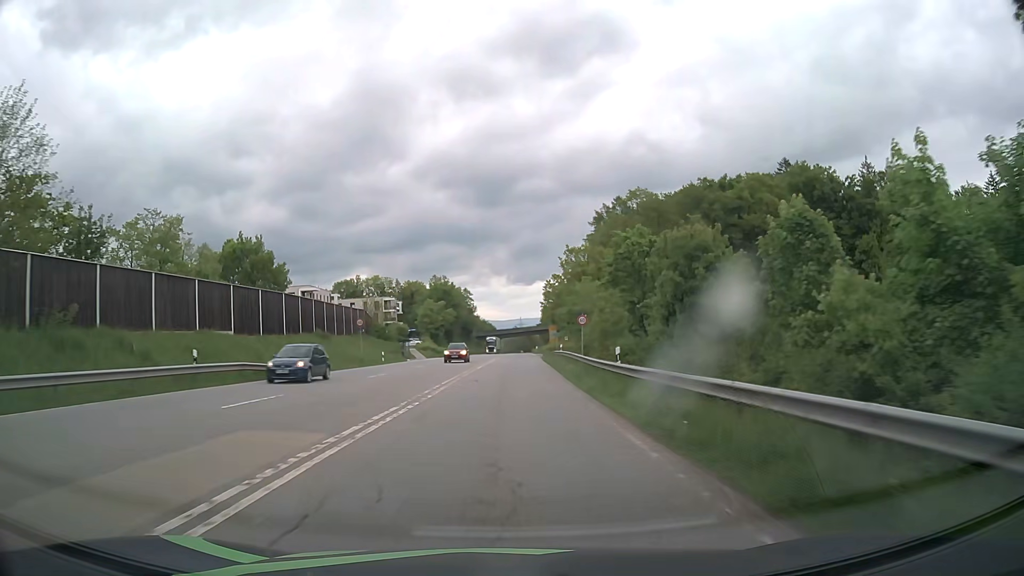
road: secondary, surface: asphalt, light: Day
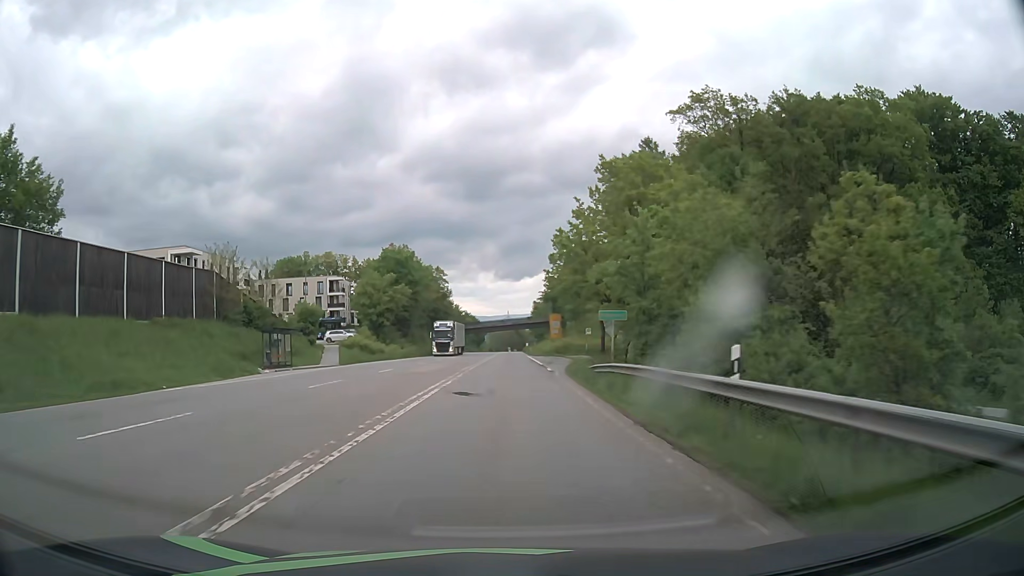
(+0.7, +43.5) m; +1°
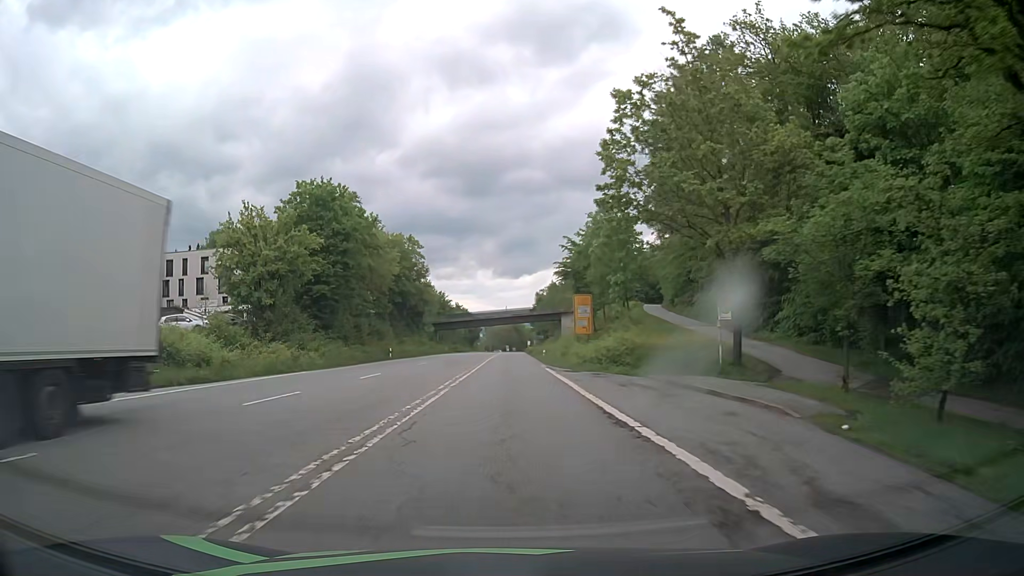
(+0.1, +39.6) m; 0°
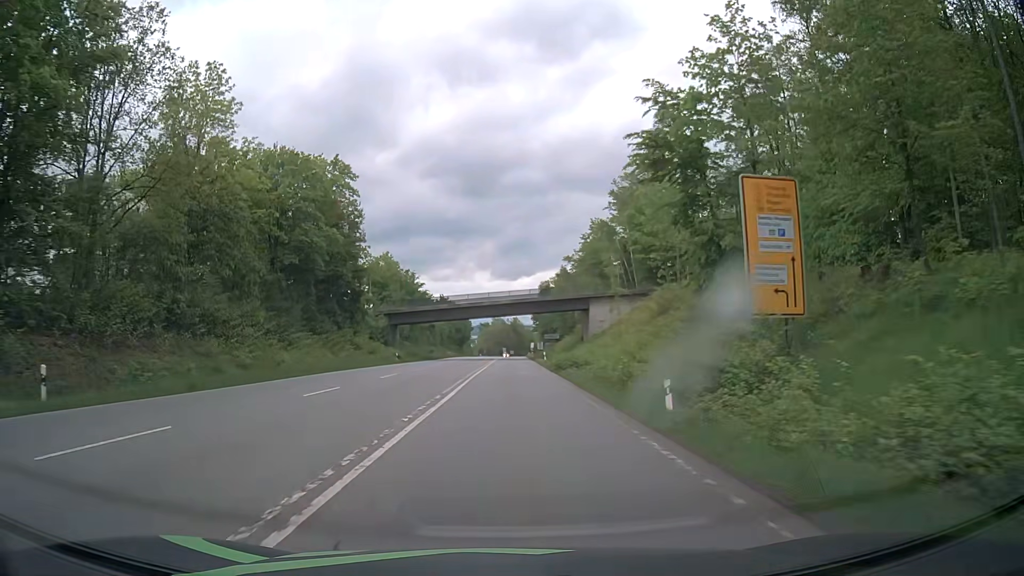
(-0.1, +47.0) m; 0°
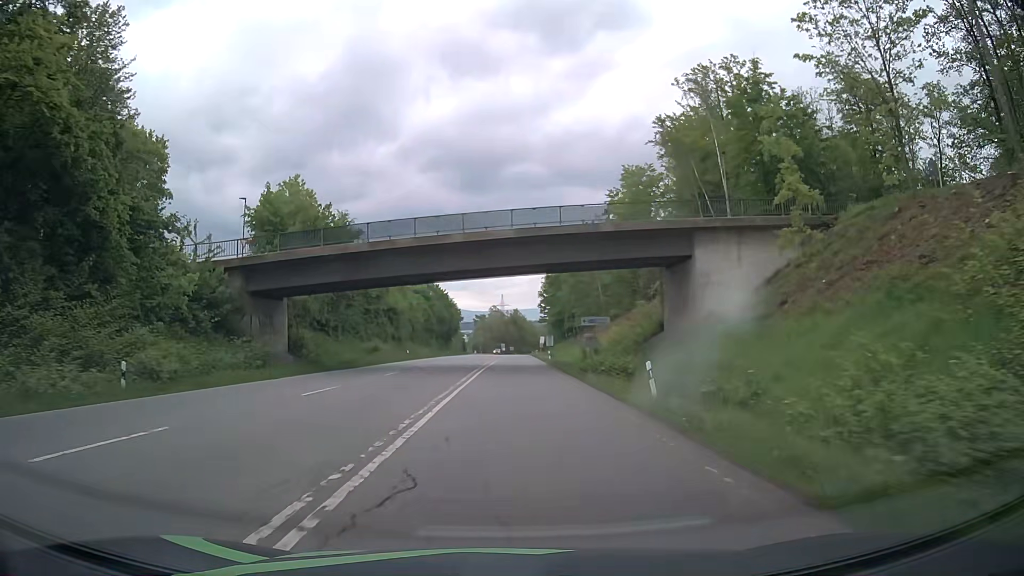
(+0.2, +46.2) m; 0°
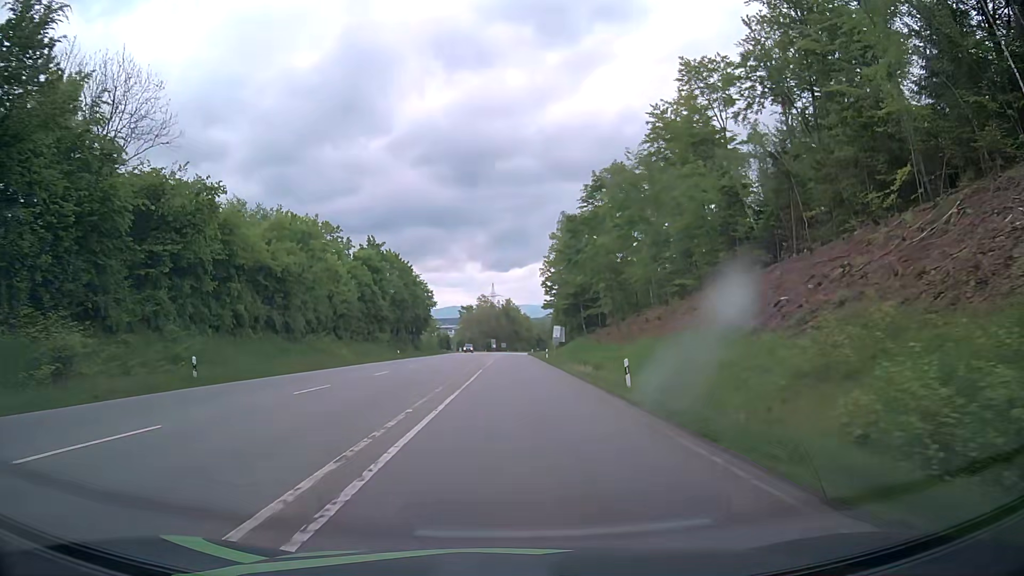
(+0.6, +46.1) m; +2°
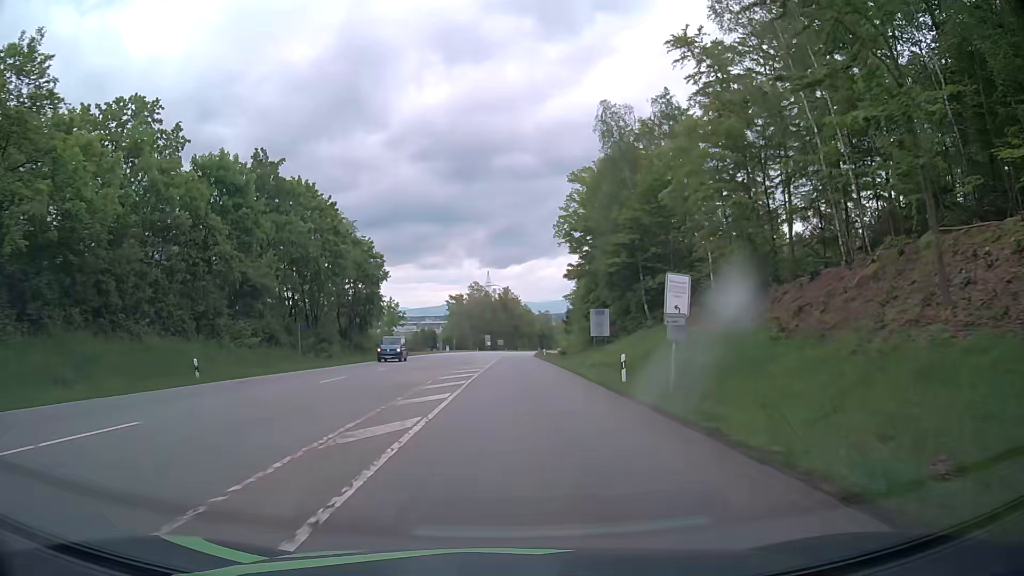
(-0.2, +45.9) m; 0°
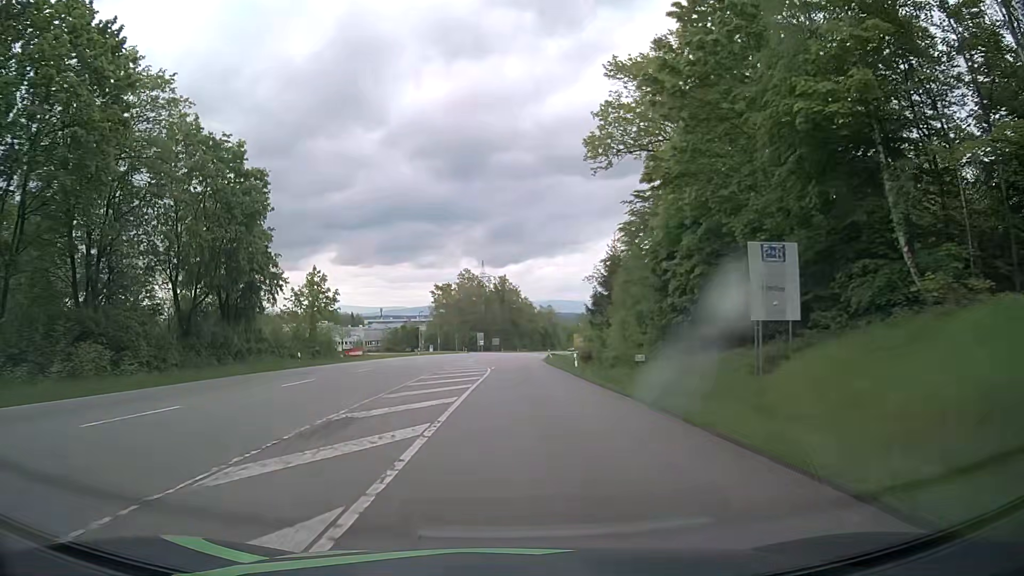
(-0.2, +36.7) m; 0°
(0, +10) (0, +20) (0, +30) (0, +40) (0, +50) (0, +60) (0, +70) (0, +80) (0, +90) (+1, +100) m
